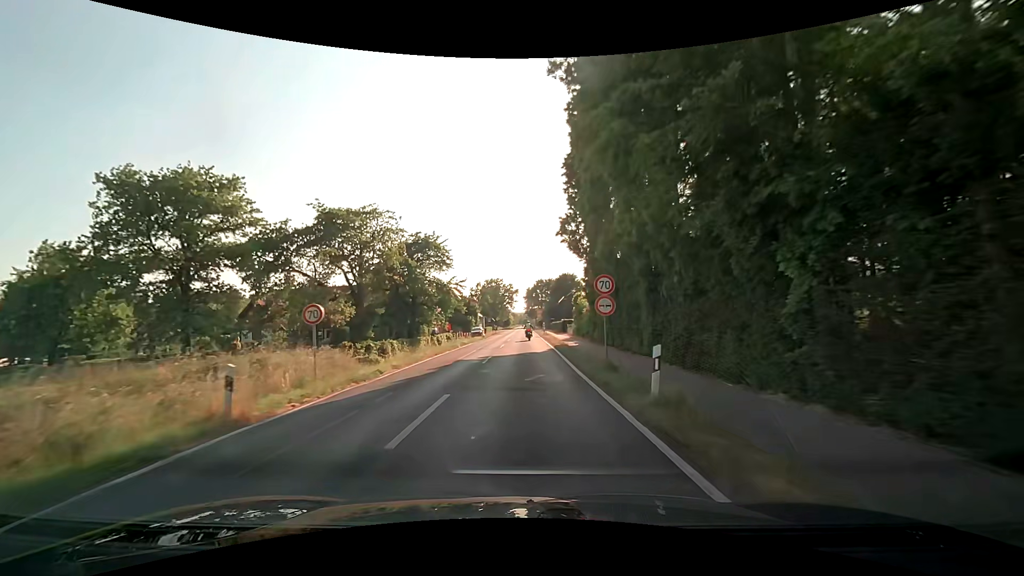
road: secondary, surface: asphalt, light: Day
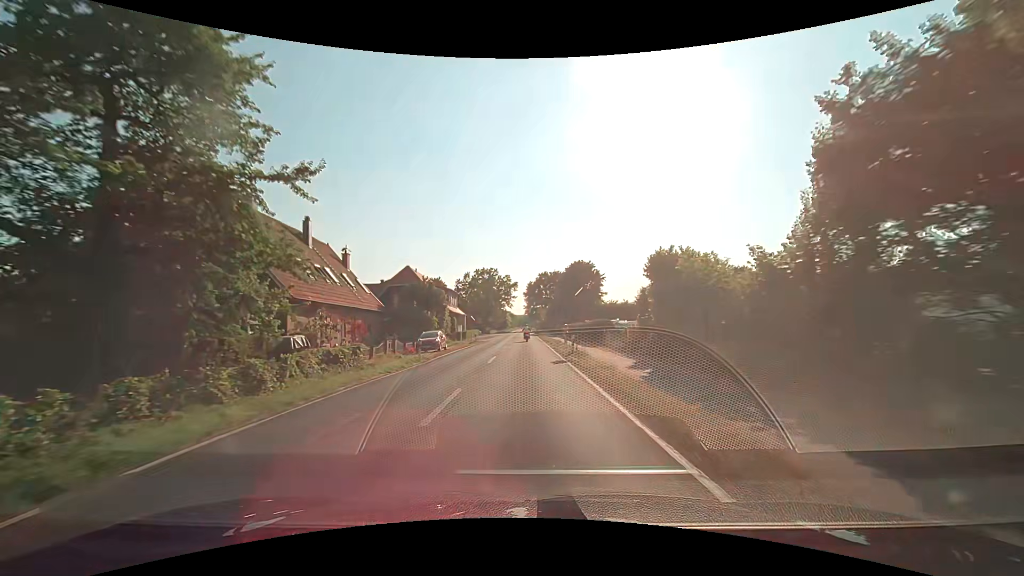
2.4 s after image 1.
(+0.1, +34.8) m; 0°
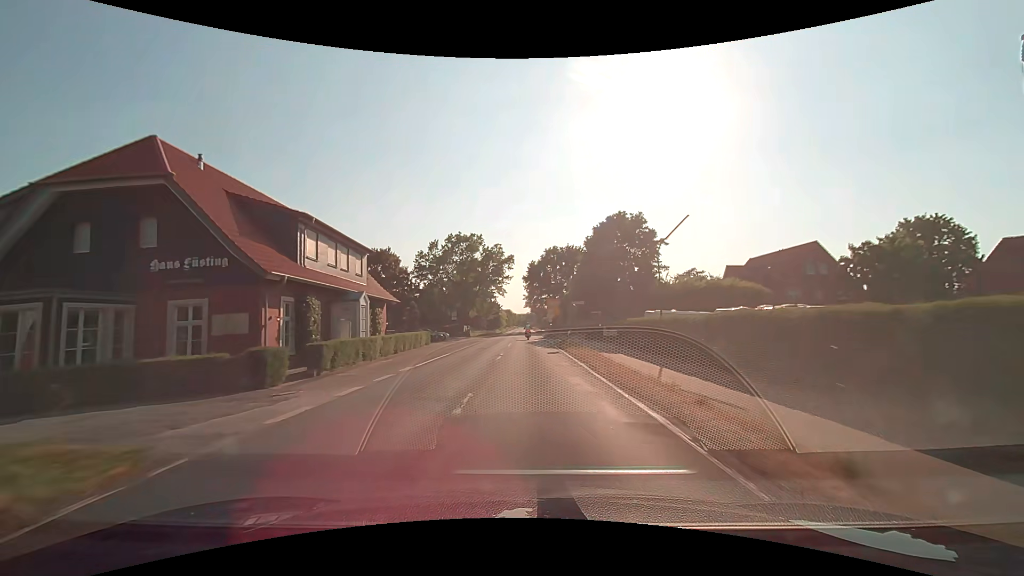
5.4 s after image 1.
(-0.3, +47.4) m; 0°
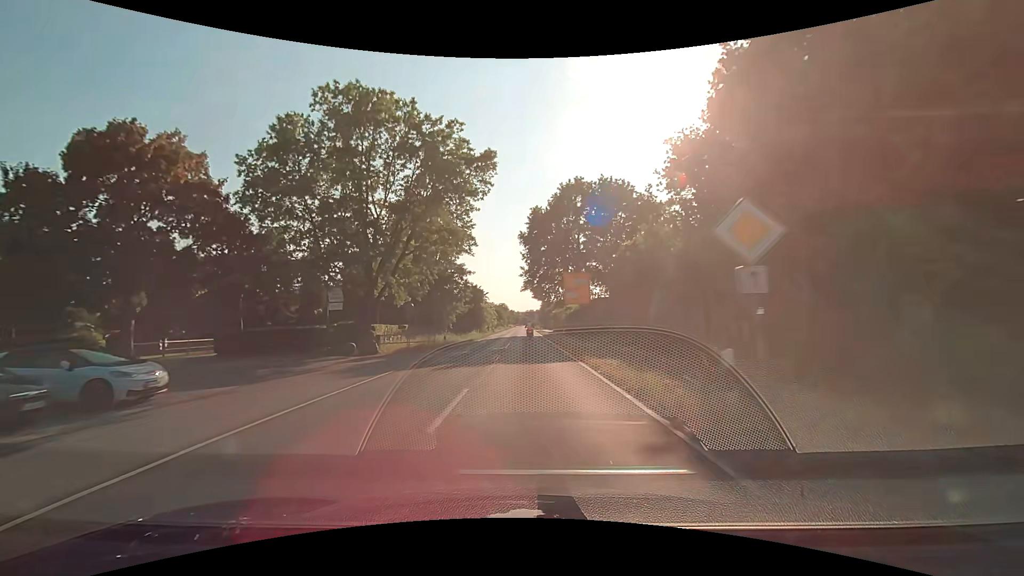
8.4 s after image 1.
(+0.5, +49.6) m; +1°
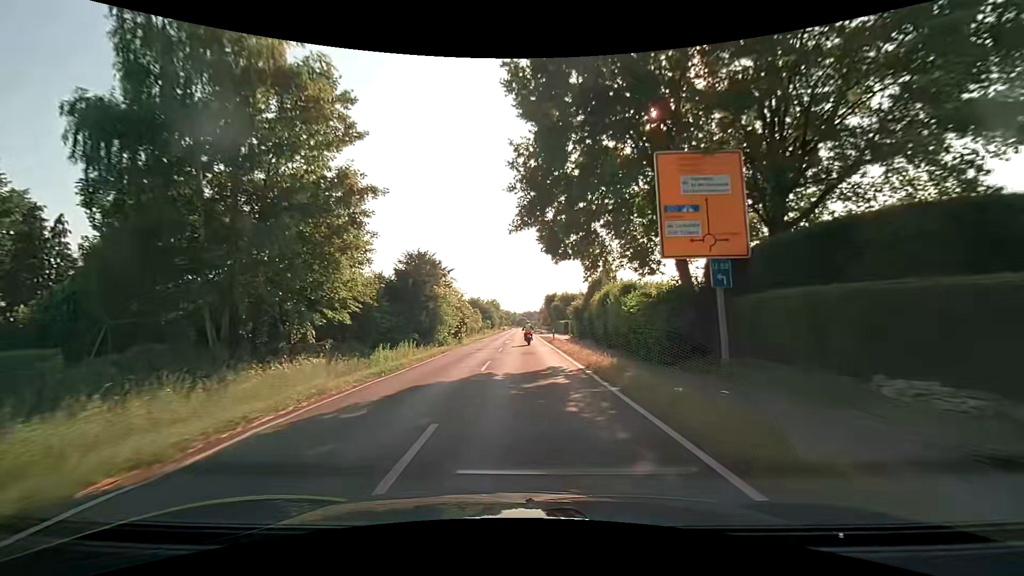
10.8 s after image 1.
(-0.1, +39.1) m; 0°
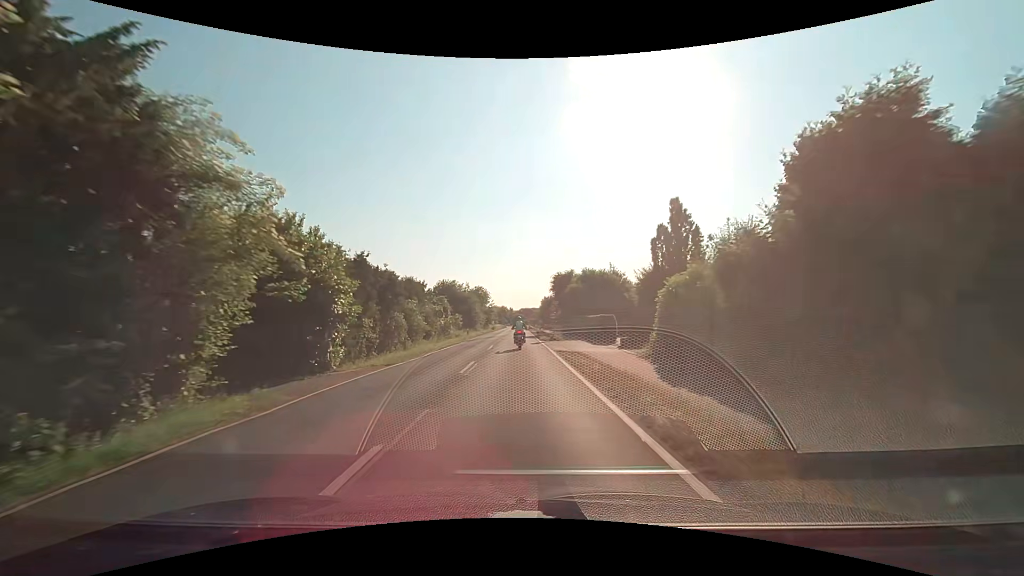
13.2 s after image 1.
(+0.3, +37.2) m; +1°
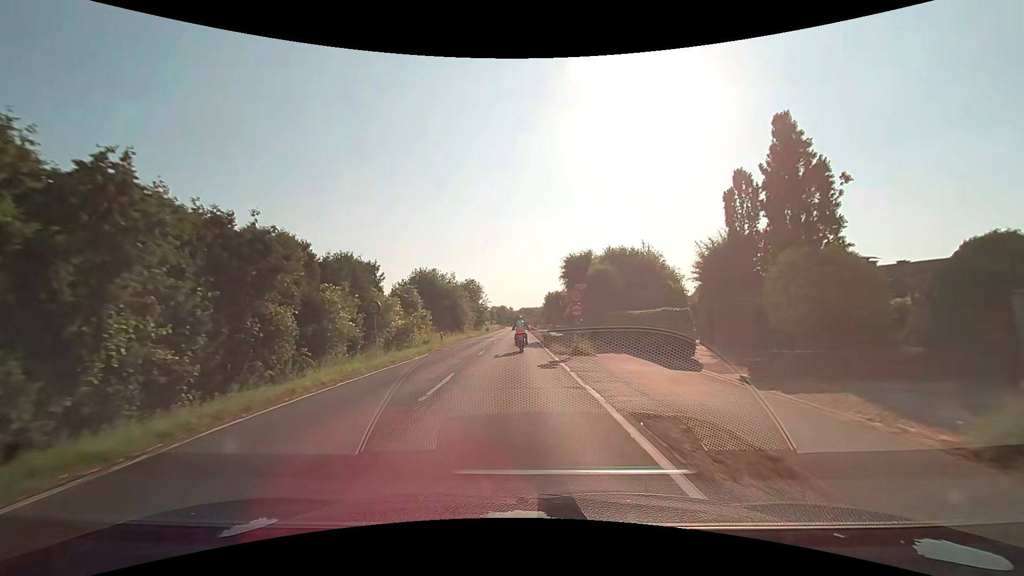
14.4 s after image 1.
(-0.1, +16.5) m; 0°
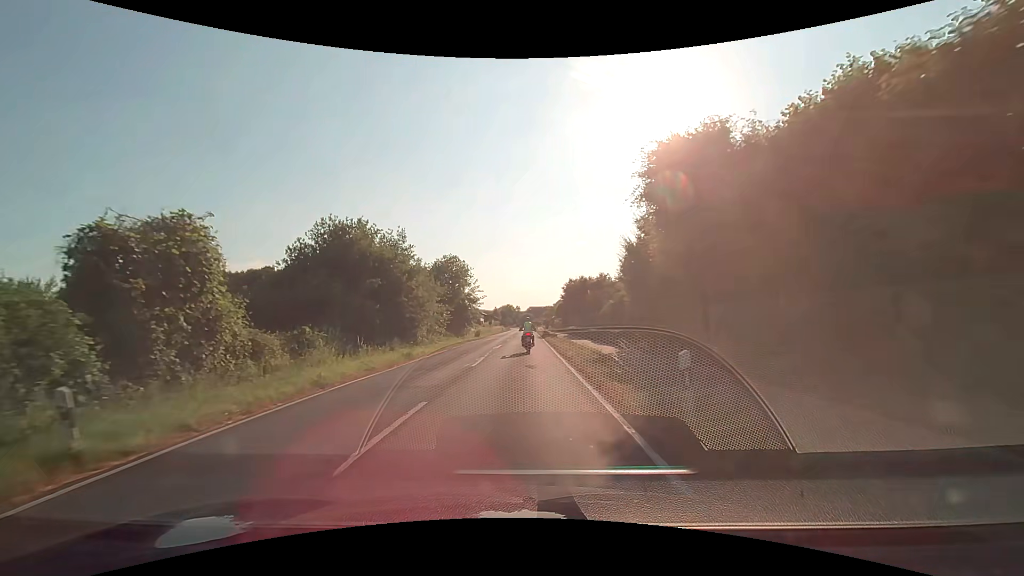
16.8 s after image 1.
(-0.2, +28.8) m; -1°
(0, +10) (0, +20) (0, +30) (0, +40) (+1, +50) (+1, +60) (+1, +70) (+1, +80) (+1, +90) (+1, +100) m
